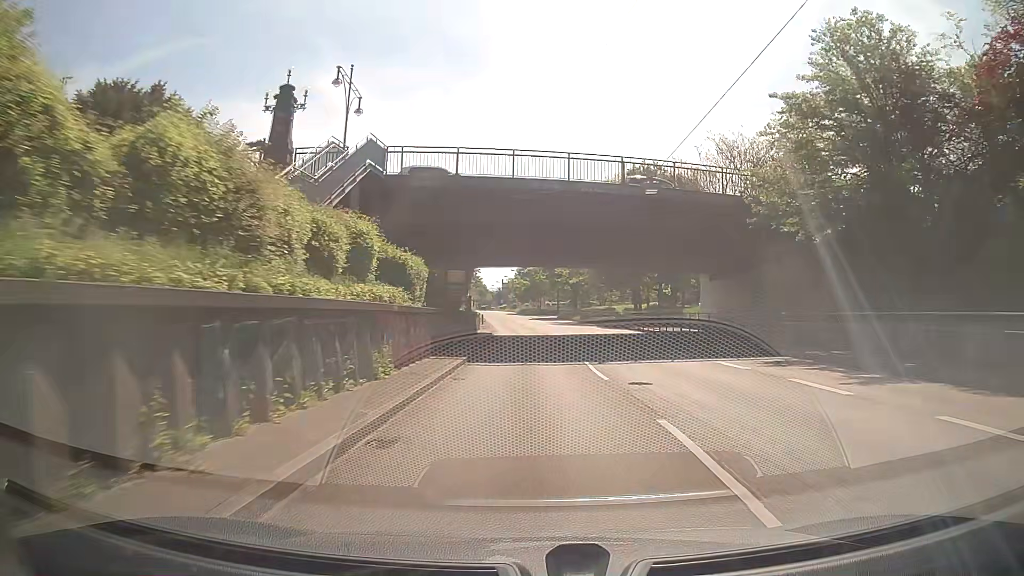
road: trunk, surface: asphalt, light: Day
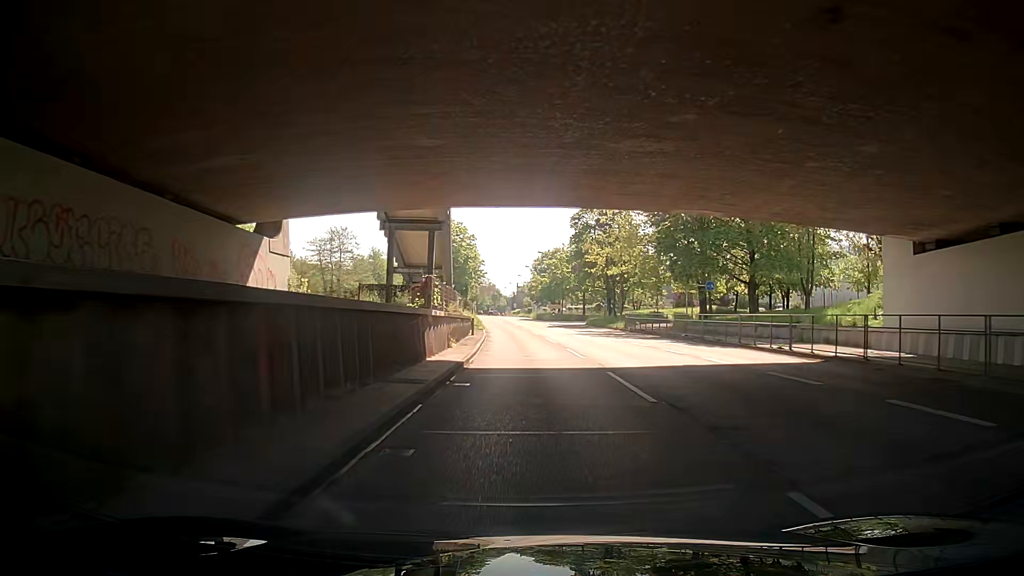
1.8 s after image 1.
(-0.2, +27.8) m; -2°
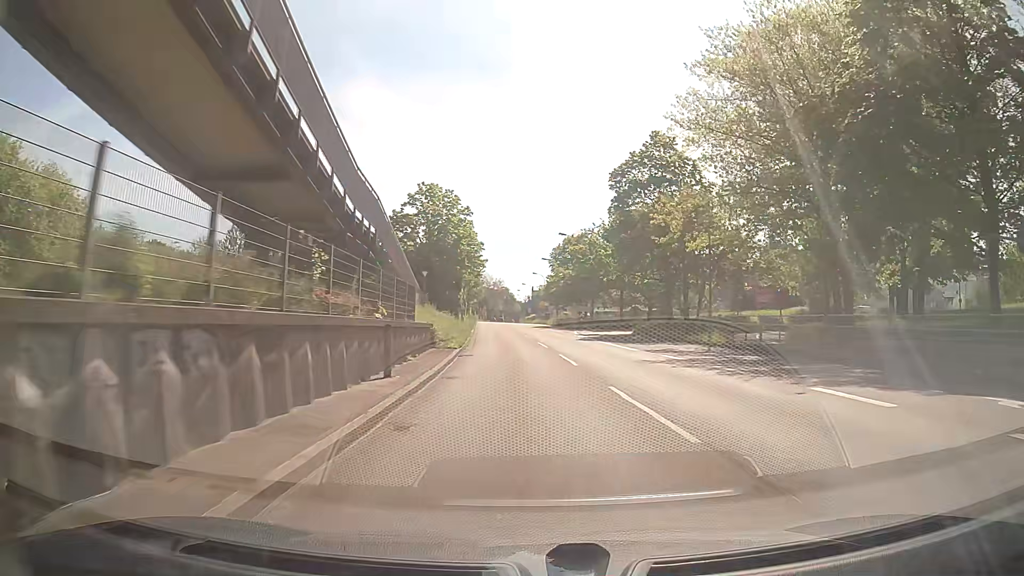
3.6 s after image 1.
(+0.1, +27.7) m; 0°
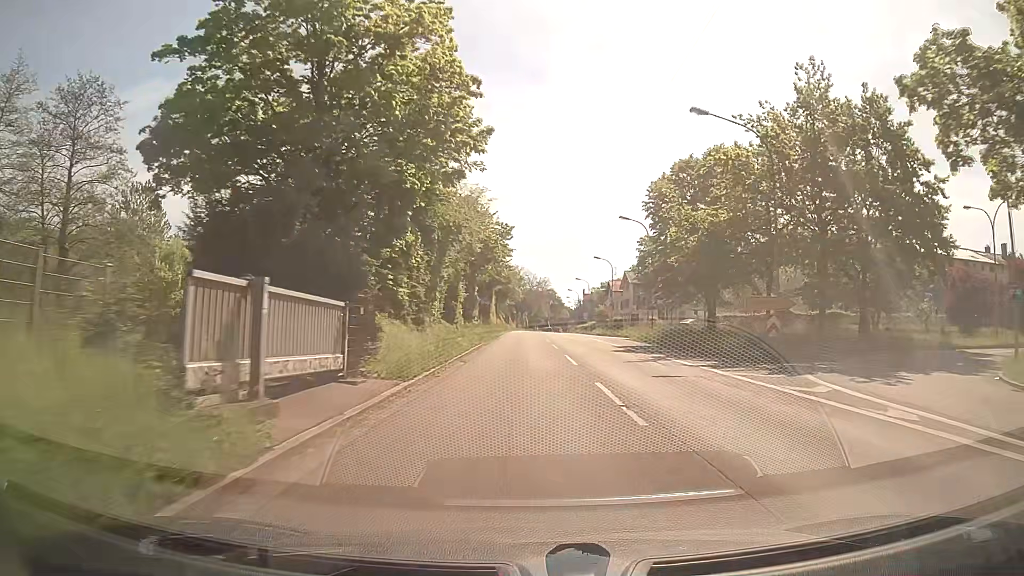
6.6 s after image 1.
(-1.9, +45.9) m; -4°
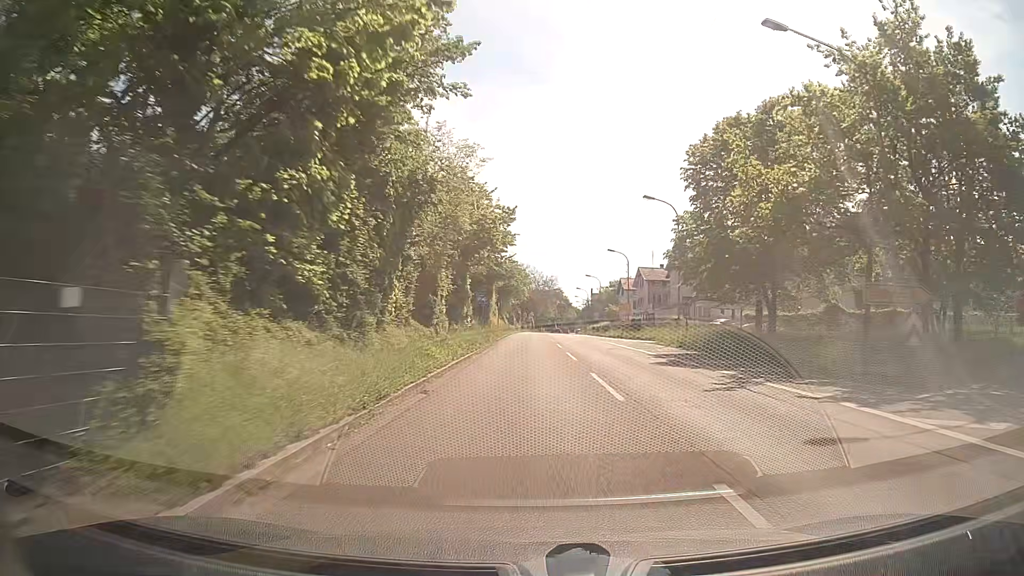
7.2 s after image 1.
(-0.1, +9.2) m; 0°
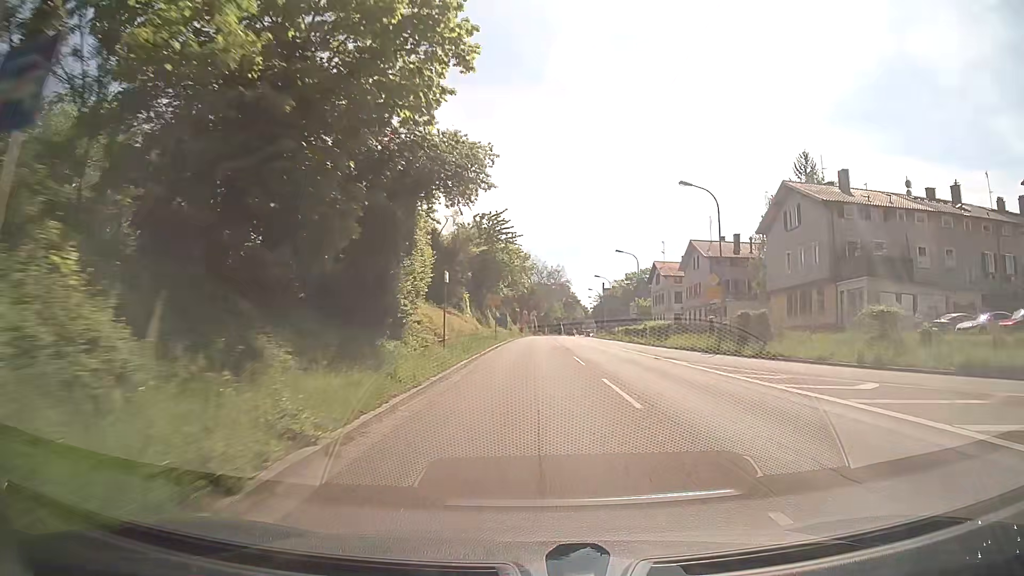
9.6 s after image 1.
(-0.3, +36.9) m; 0°
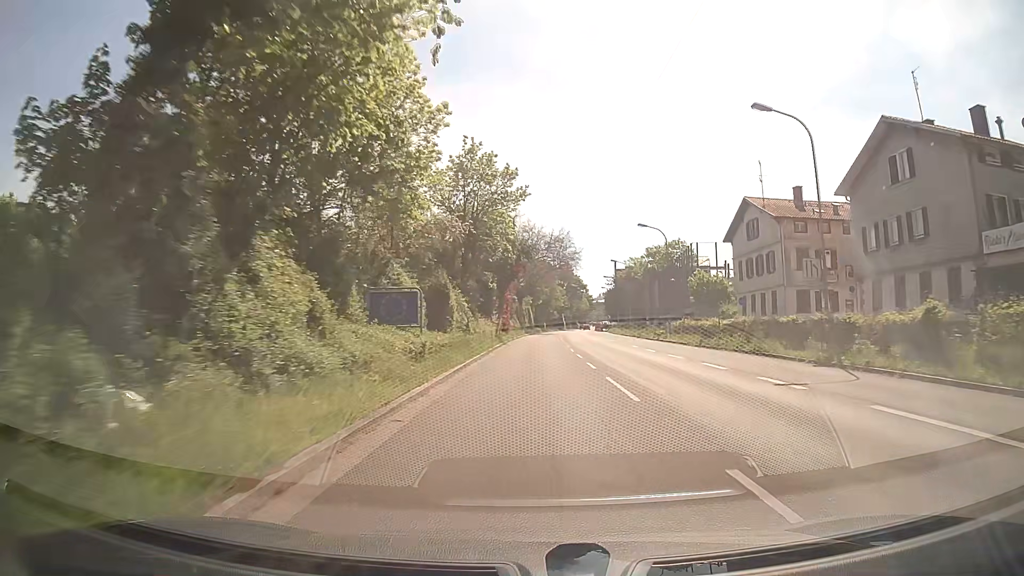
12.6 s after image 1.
(-0.1, +46.4) m; 0°
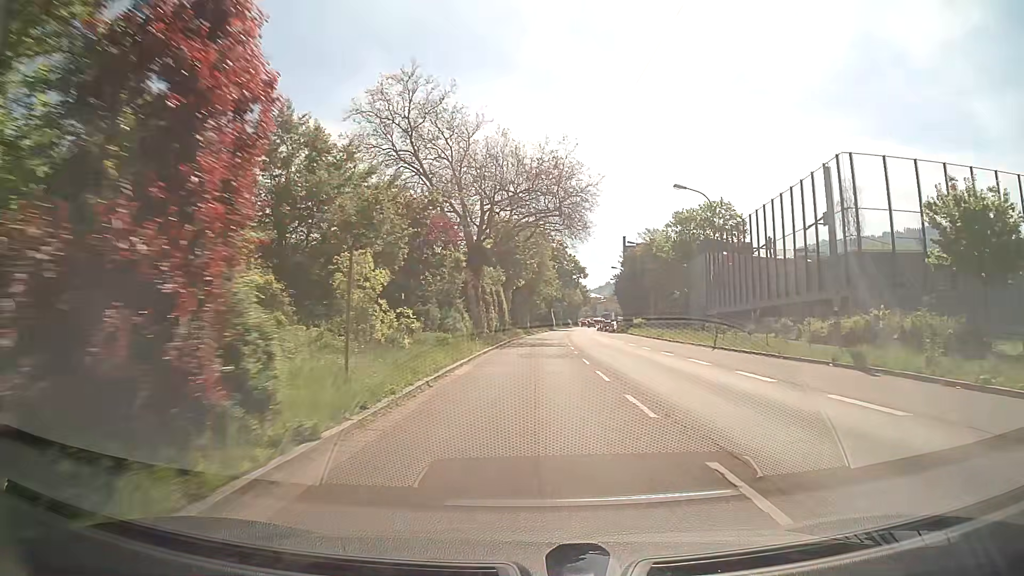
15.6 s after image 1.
(+0.5, +46.5) m; +2°
(0, +10) (0, +20) (0, +30) (0, +40) (+1, +50) (+1, +60) (+2, +70) (+2, +80) (+3, +90) (+4, +100) m
